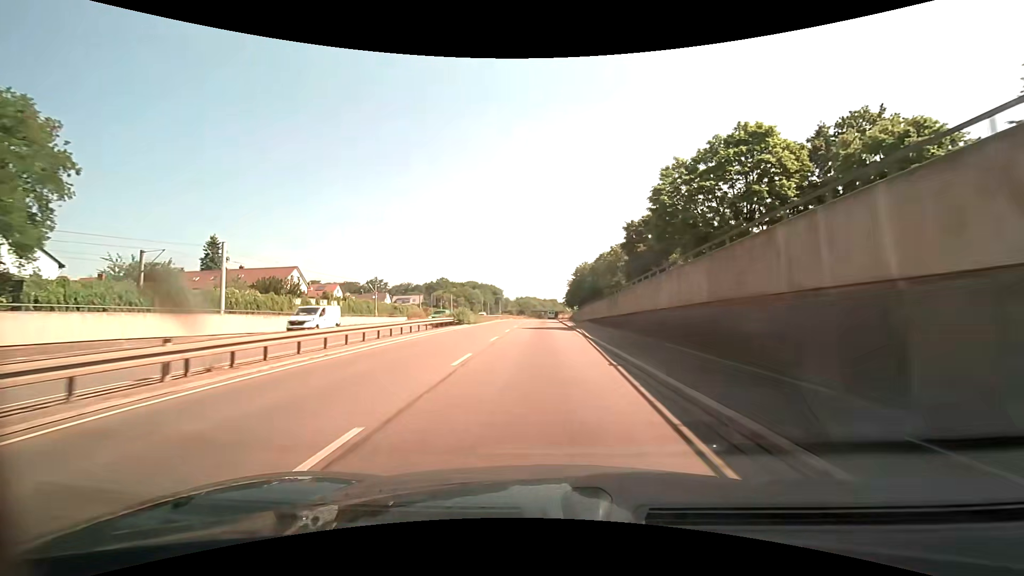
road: trunk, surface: asphalt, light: Day
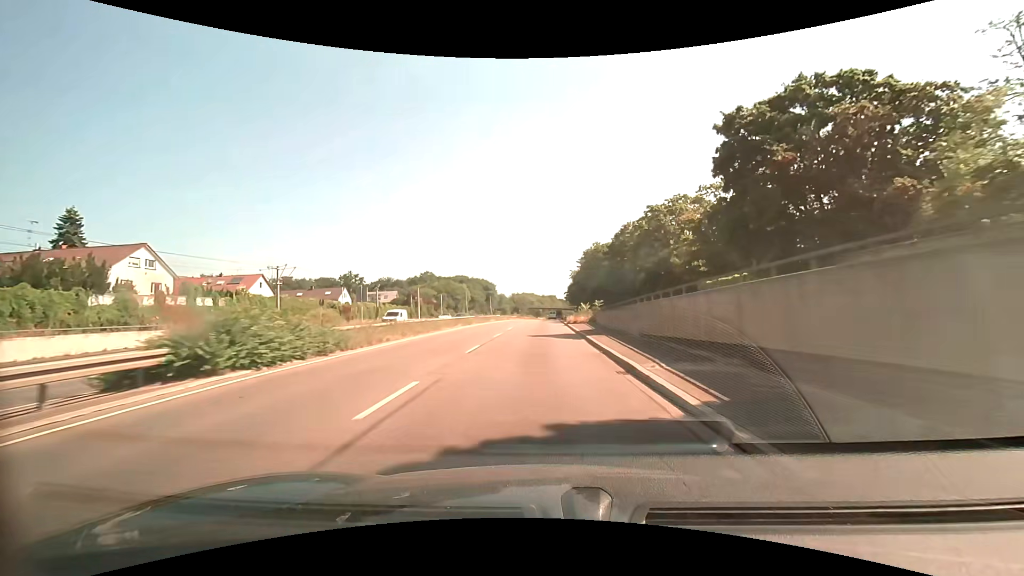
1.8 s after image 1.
(-0.2, +32.4) m; 0°
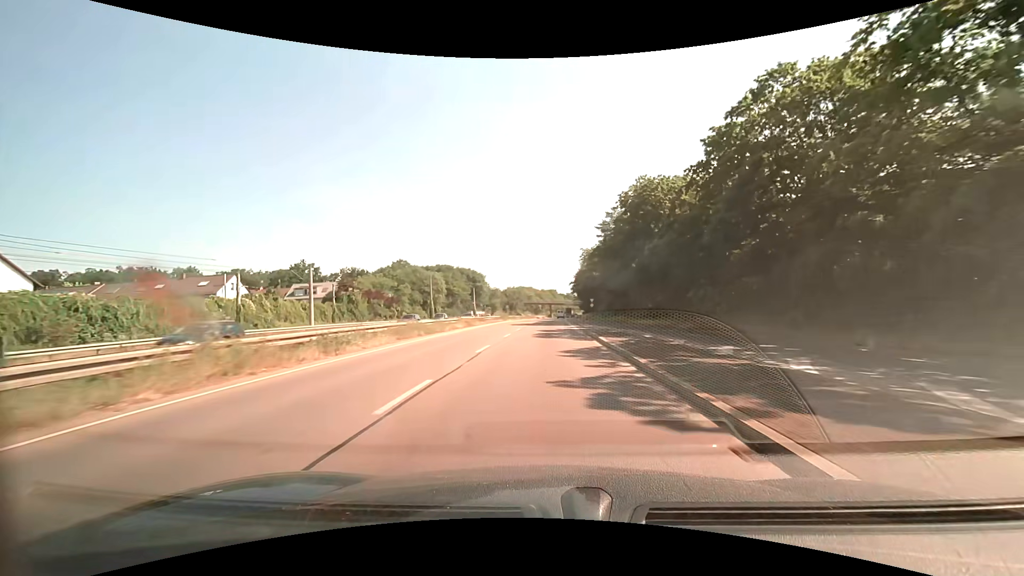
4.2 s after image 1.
(-0.3, +44.9) m; 0°
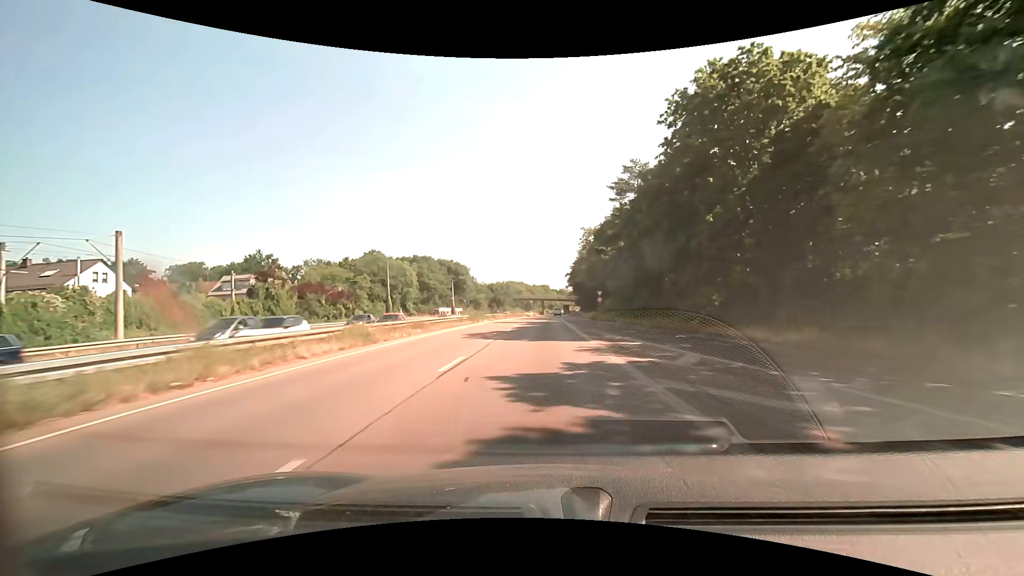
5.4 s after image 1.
(+0.1, +22.8) m; +1°
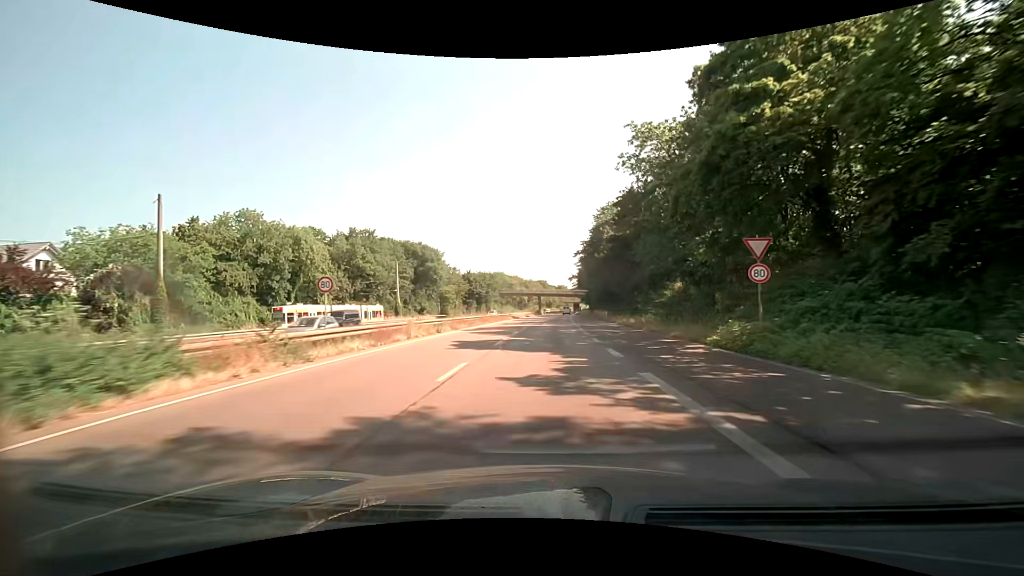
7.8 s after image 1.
(-0.1, +46.0) m; 0°
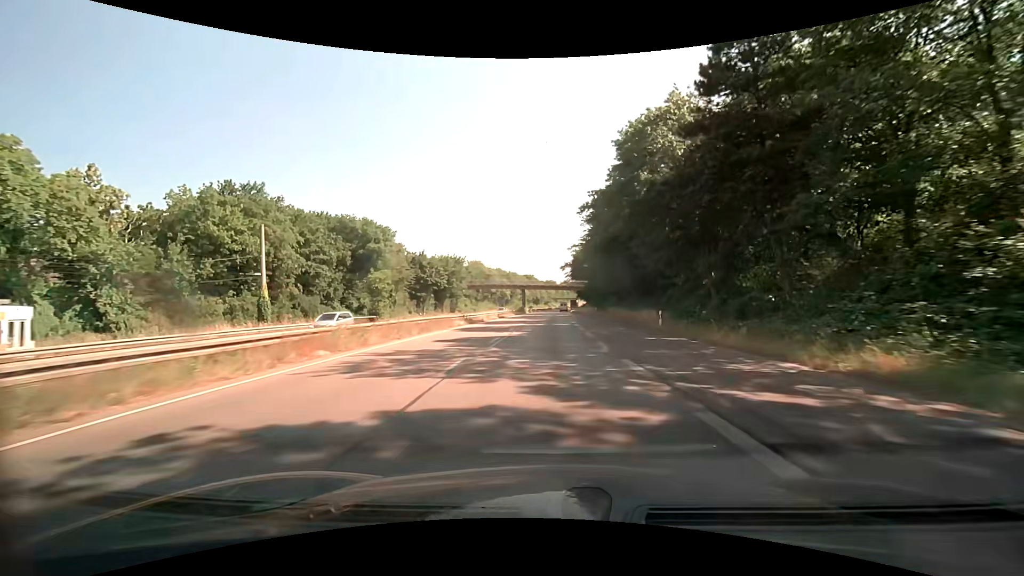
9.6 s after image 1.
(+0.3, +35.0) m; +1°
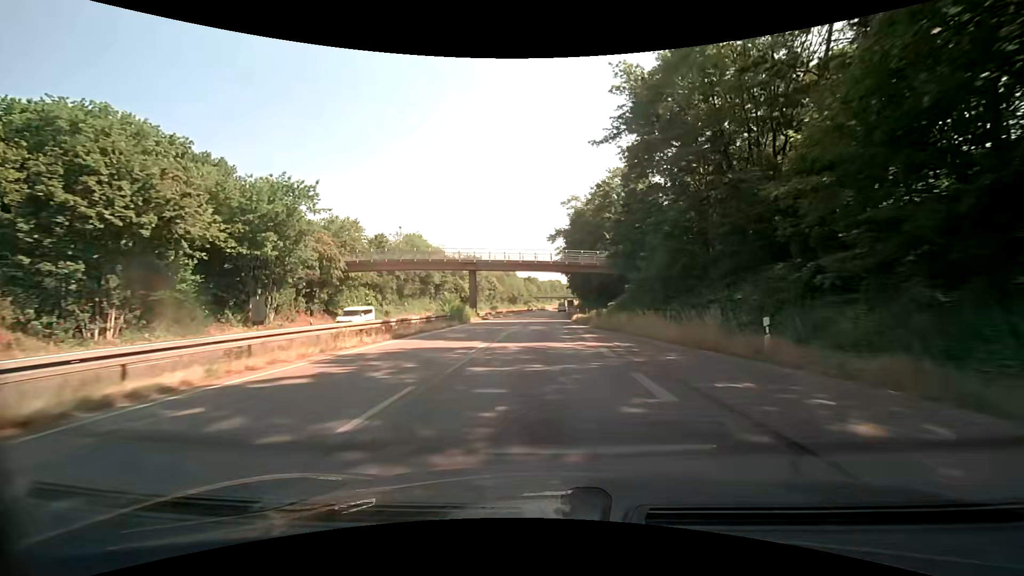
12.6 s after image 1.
(+0.9, +57.9) m; +2°
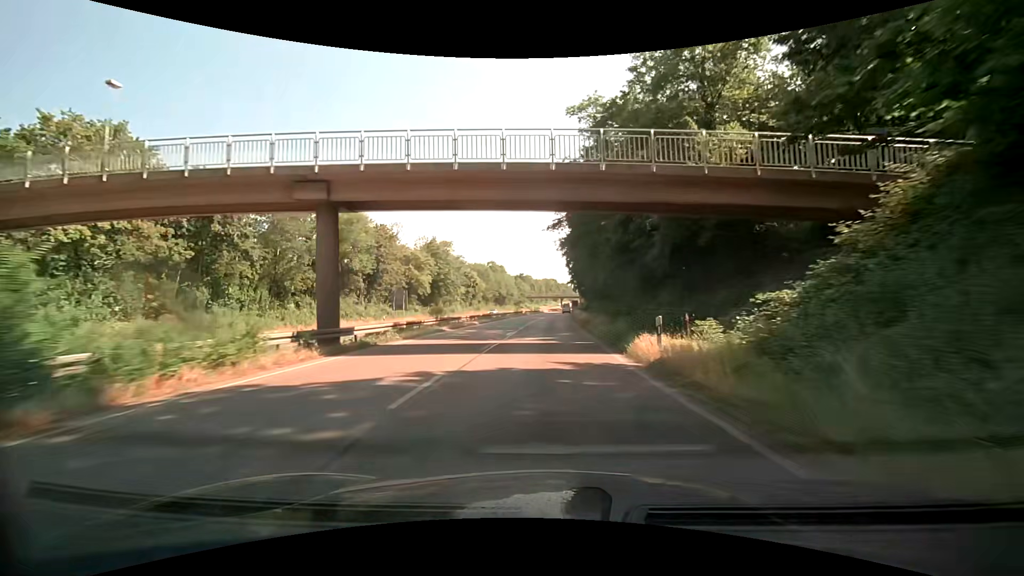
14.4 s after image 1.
(+0.1, +34.5) m; 0°
(0, +10) (0, +20) (0, +30) (0, +40) (+1, +50) (+1, +60) (+1, +70) (+2, +80) (+2, +90) (+3, +100) m
